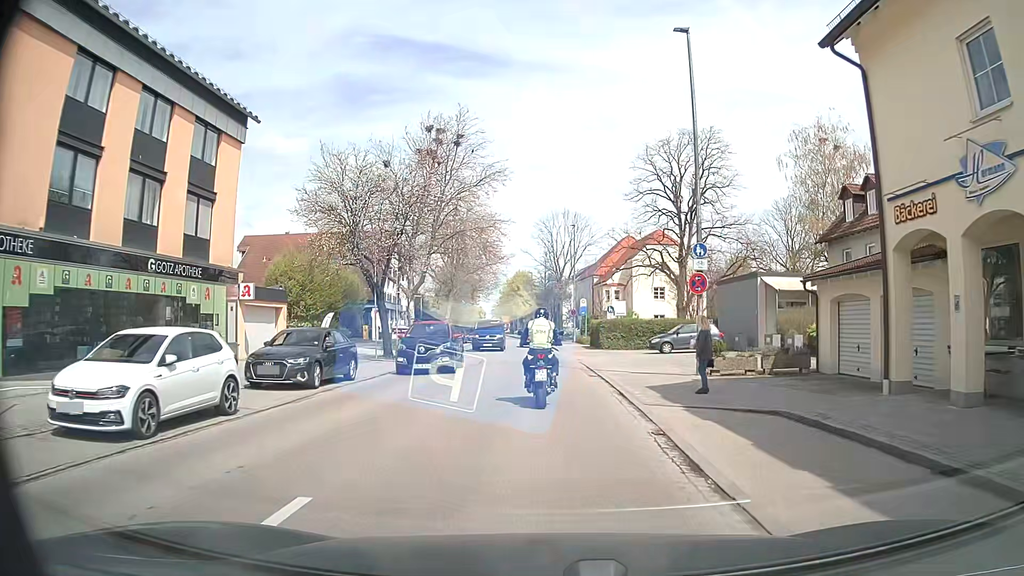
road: secondary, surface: asphalt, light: Day
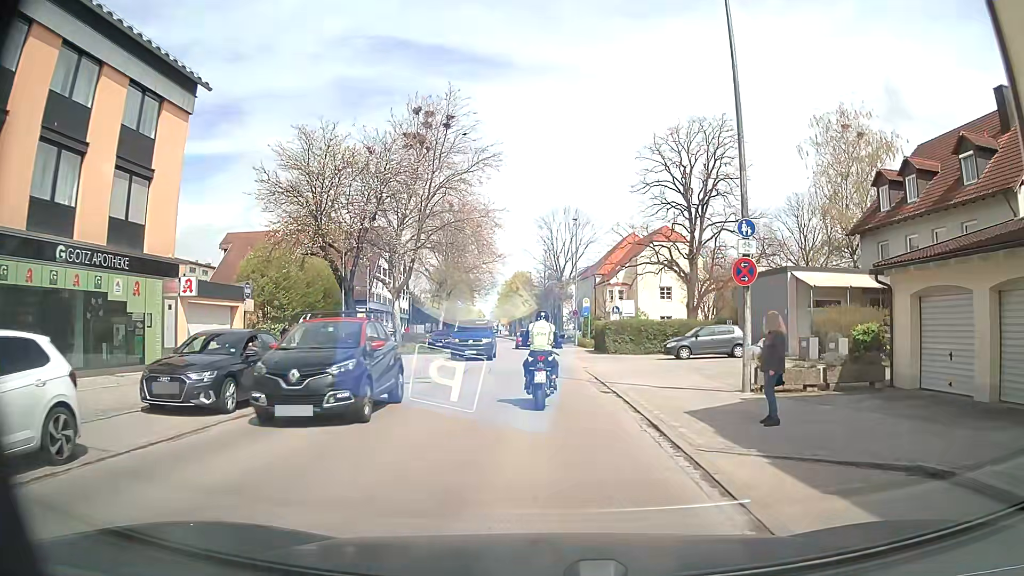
(0.0, +4.6) m; -1°
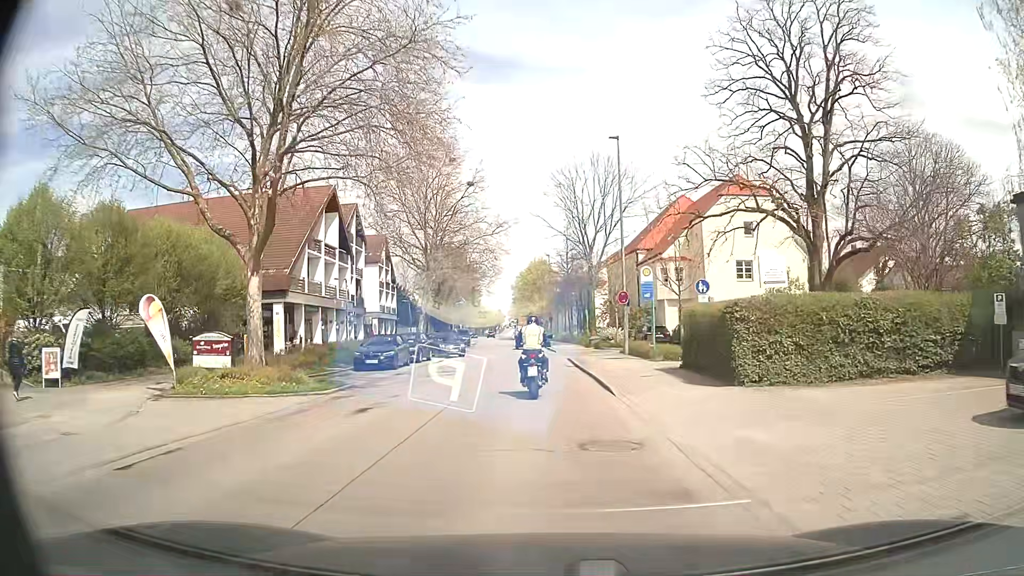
(-0.1, +23.6) m; -1°
